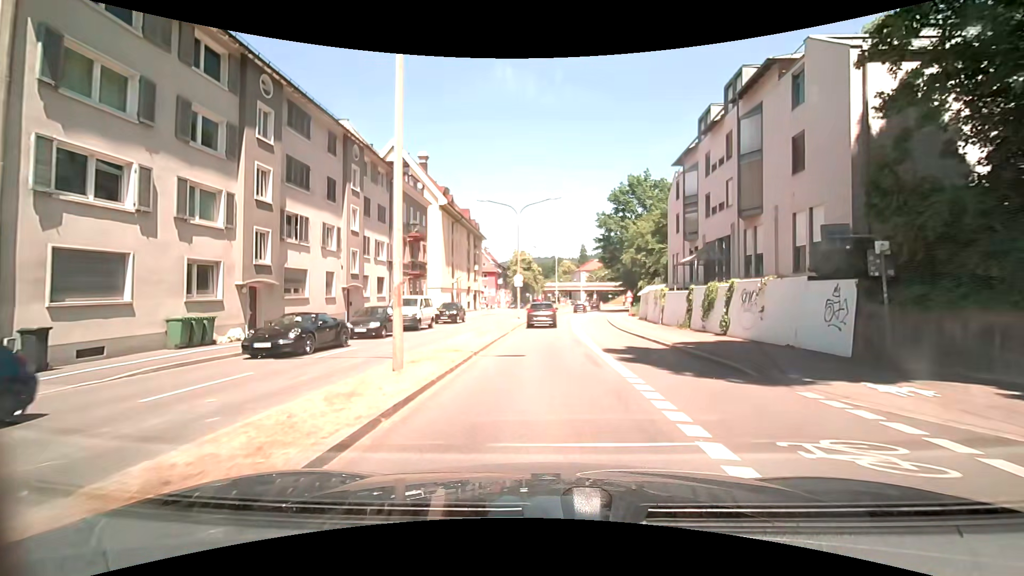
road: primary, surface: asphalt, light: Day
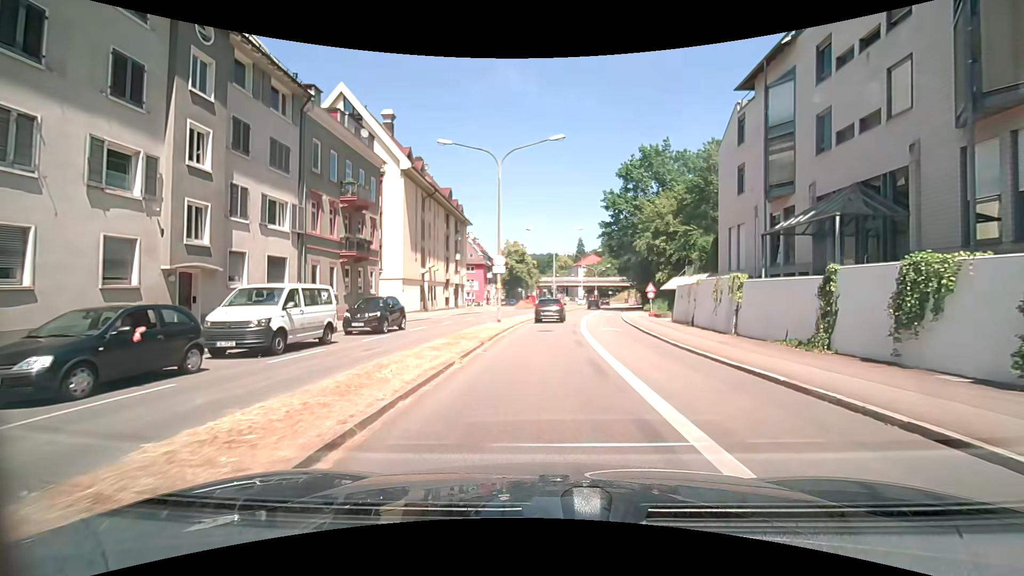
(+0.2, +14.1) m; +1°
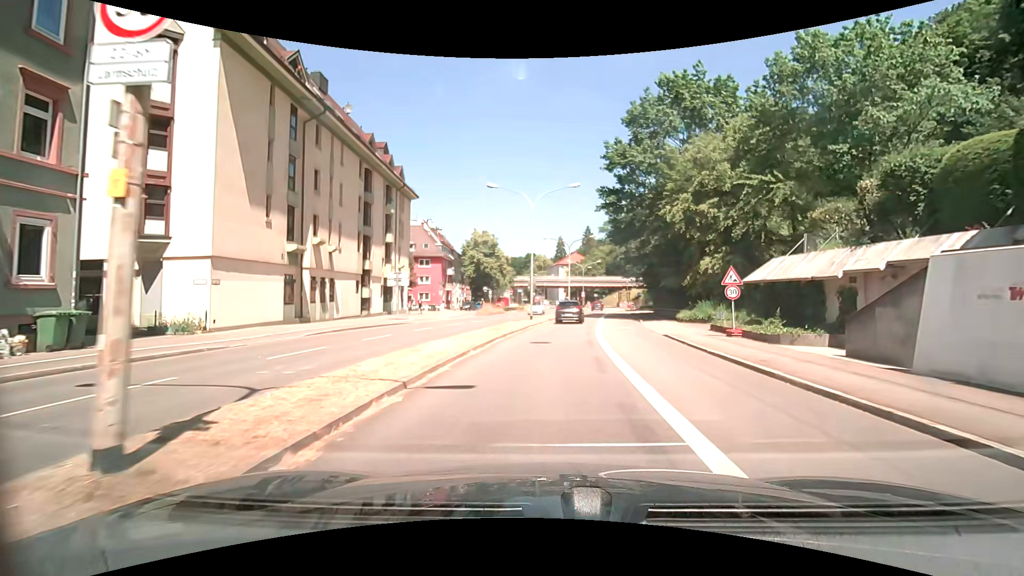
(+0.5, +23.2) m; +3°
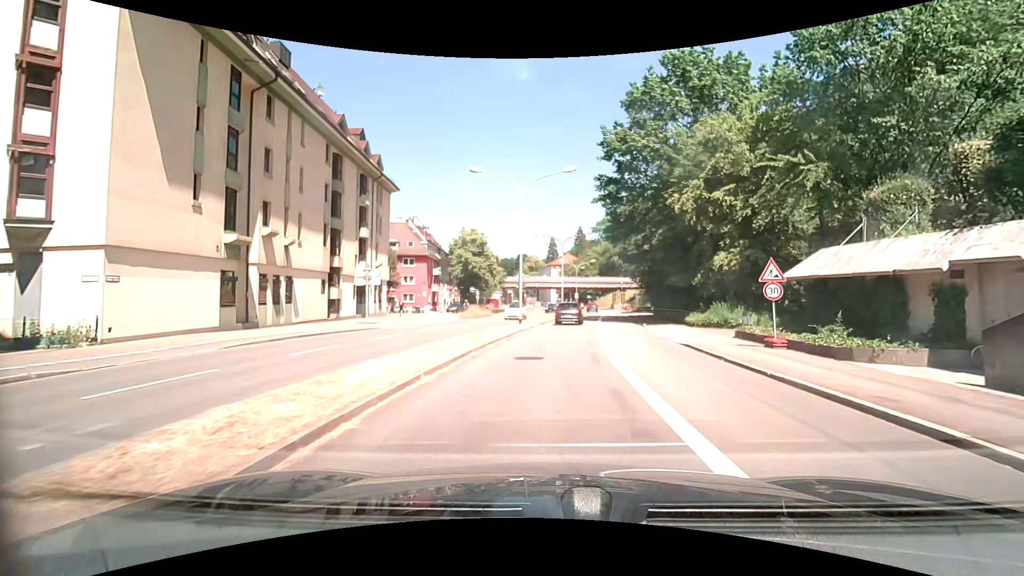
(+0.1, +4.6) m; +1°
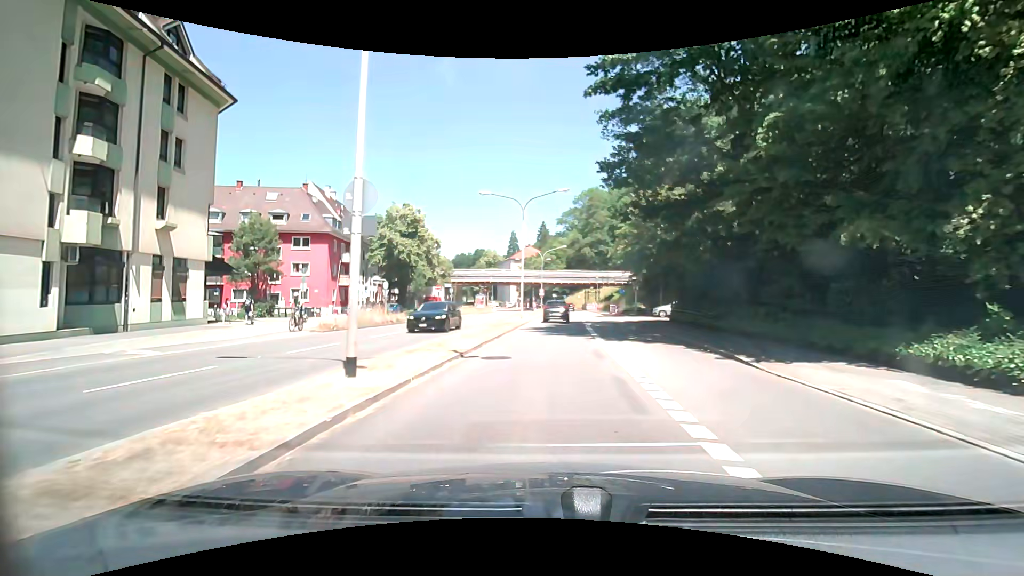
(+0.9, +23.0) m; +5°
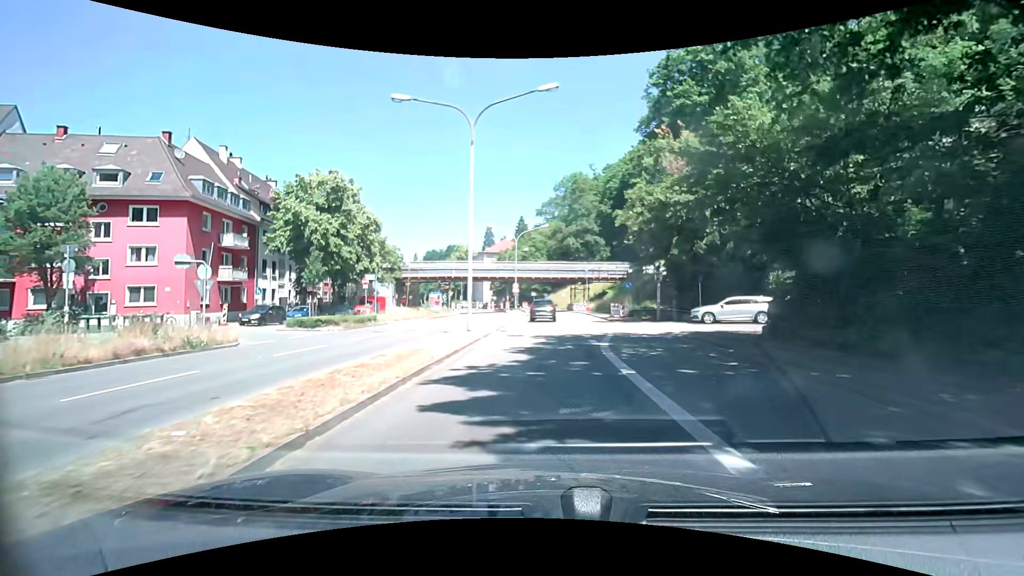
(+0.4, +18.0) m; +3°
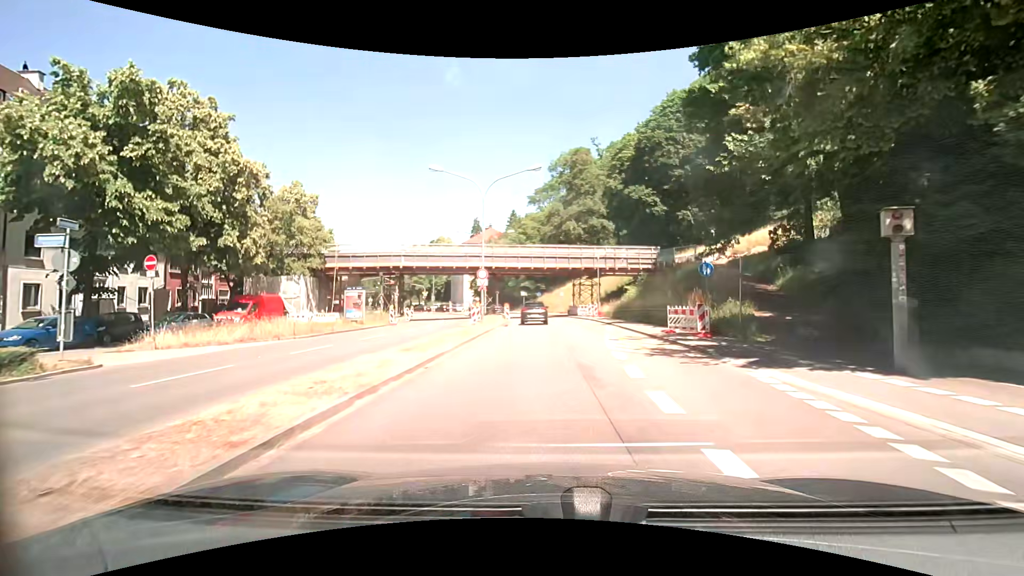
(+0.1, +22.3) m; +1°
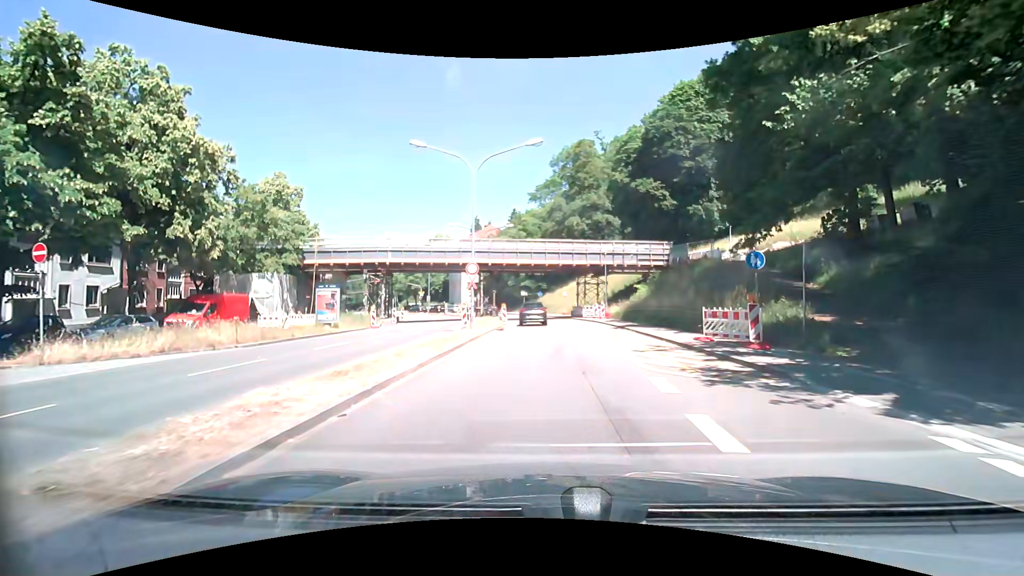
(-0.1, +4.5) m; -1°
